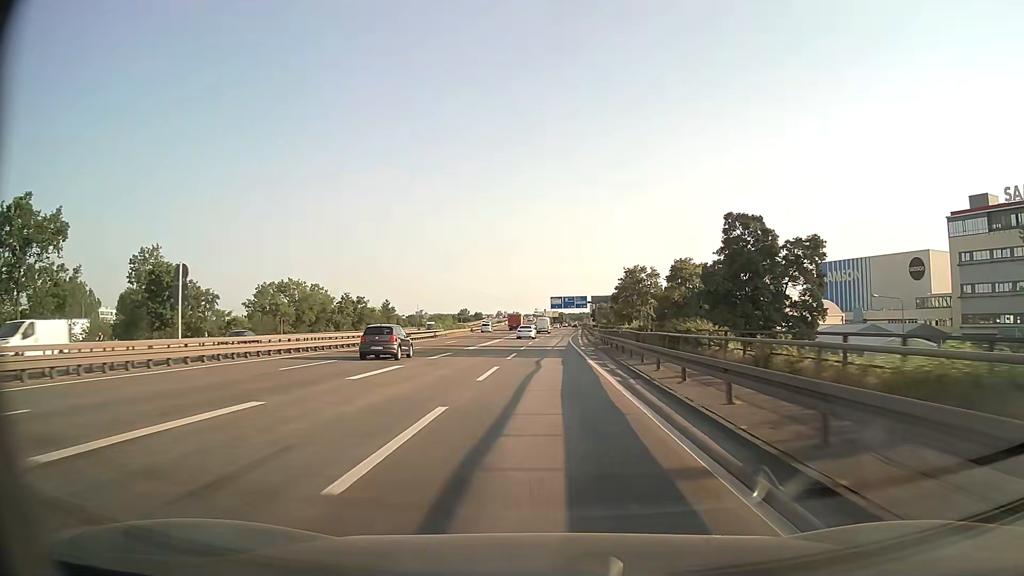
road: motorway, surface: asphalt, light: Day
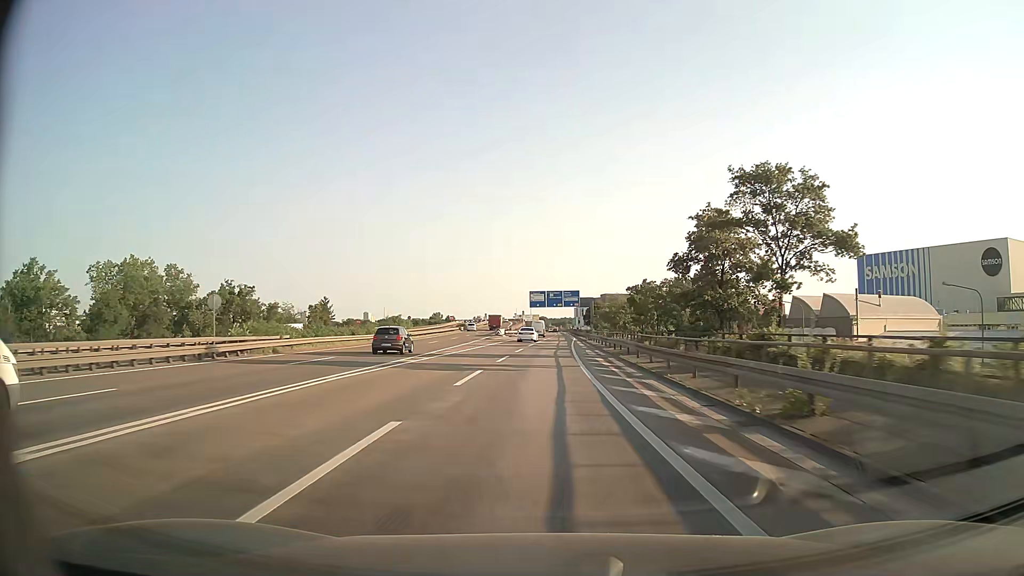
(+0.7, +50.0) m; +2°
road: motorway_link
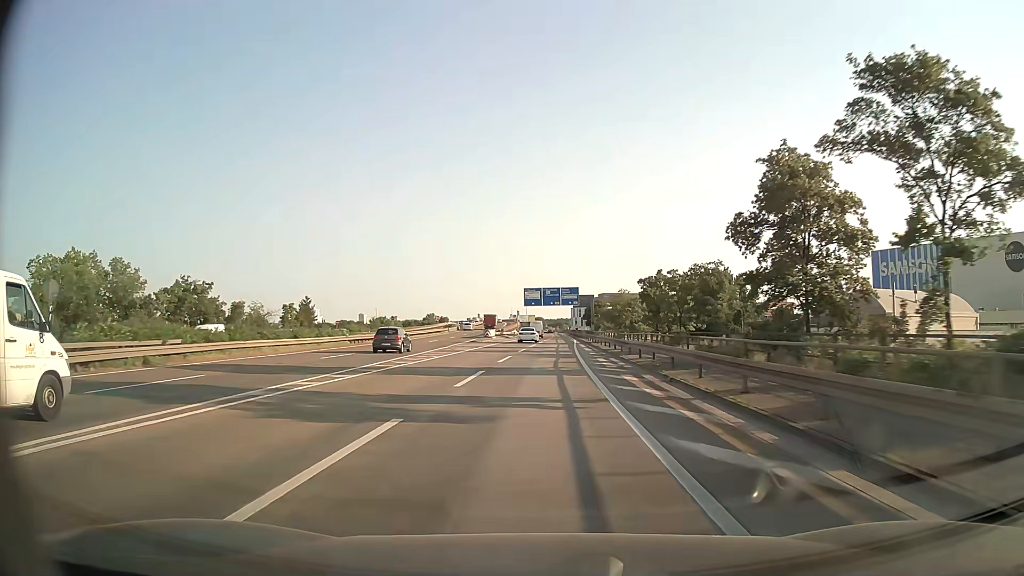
(0.0, +12.3) m; 0°
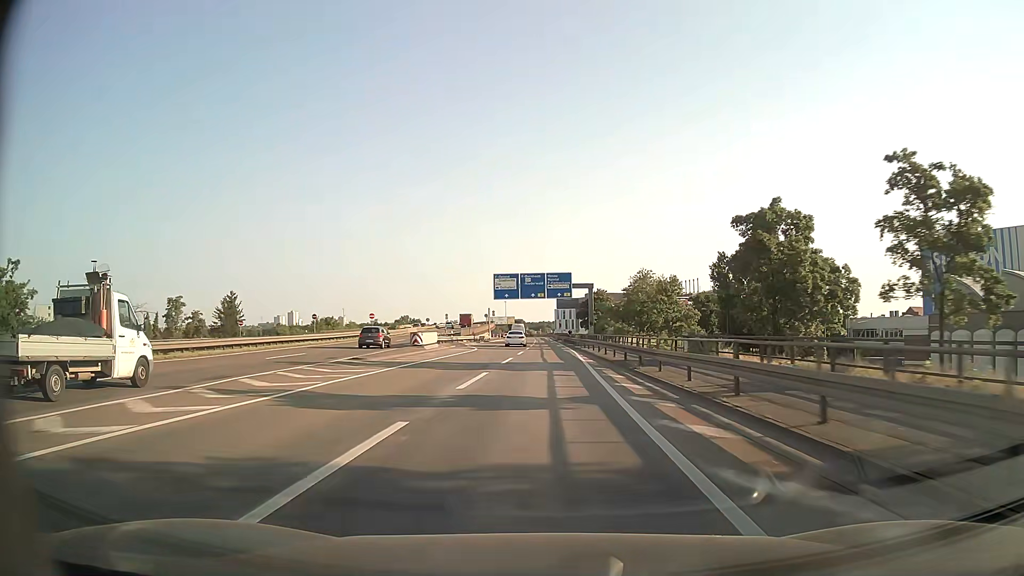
(+0.4, +36.5) m; +2°
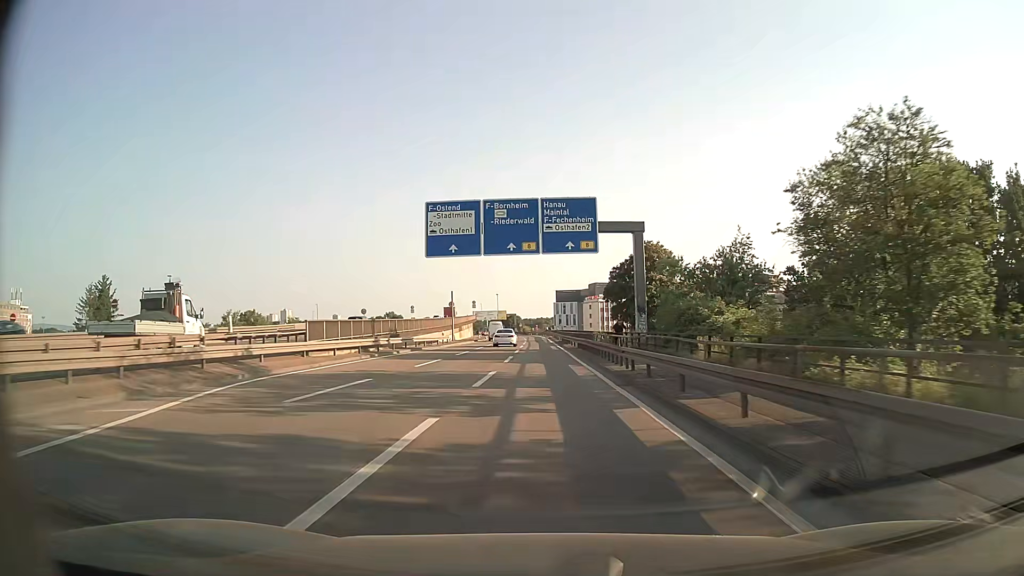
(+0.3, +47.4) m; 0°
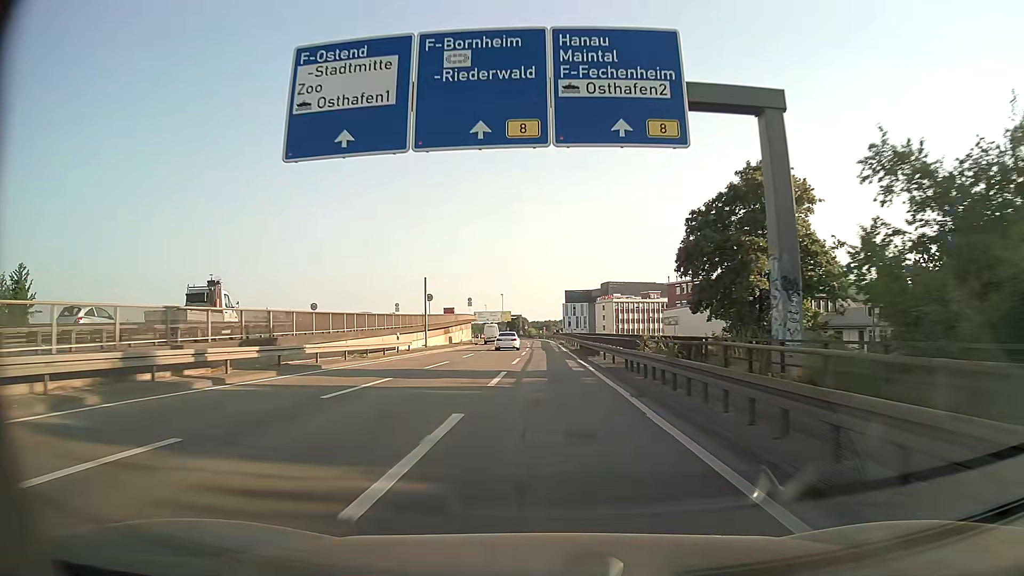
(-0.1, +23.2) m; -1°
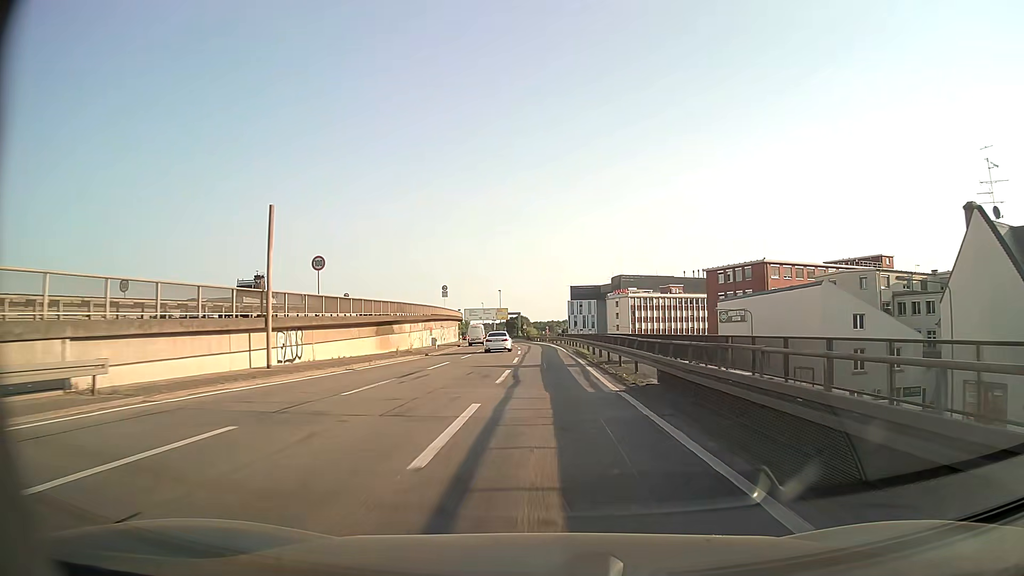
(+0.1, +34.1) m; 0°
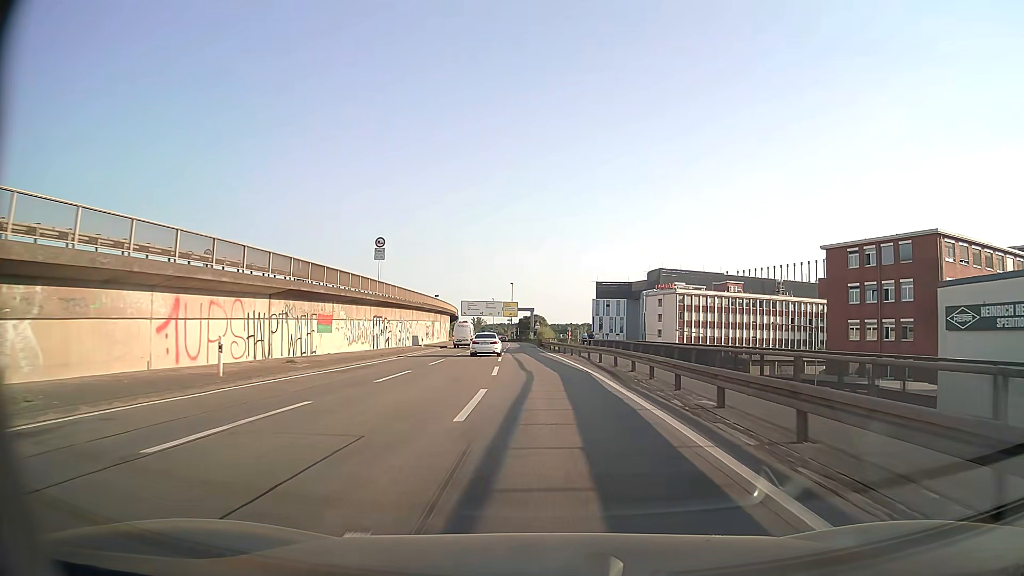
(-0.7, +44.3) m; -2°
(0, +10) (0, +20) (-1, +30) (-1, +40) (-2, +50) (-2, +60) (-2, +70) (-3, +80) (-3, +90) (-3, +100) m
